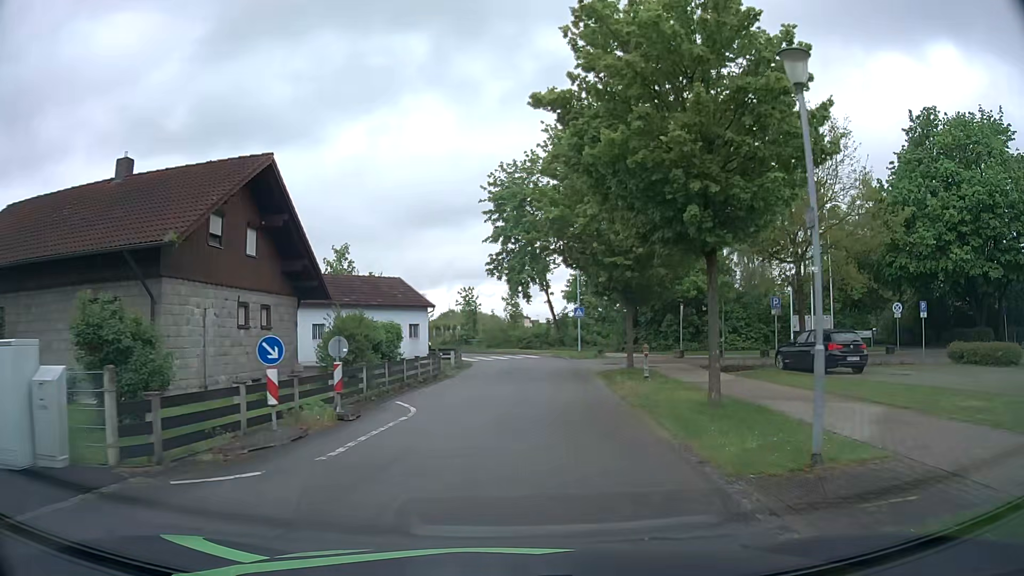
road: residential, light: Day
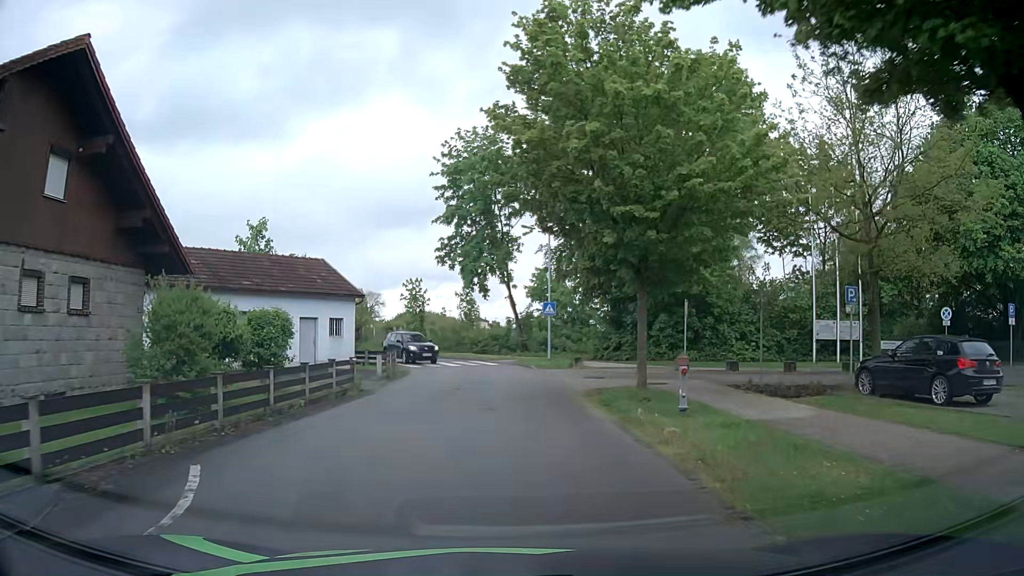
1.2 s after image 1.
(+0.3, +8.7) m; +3°
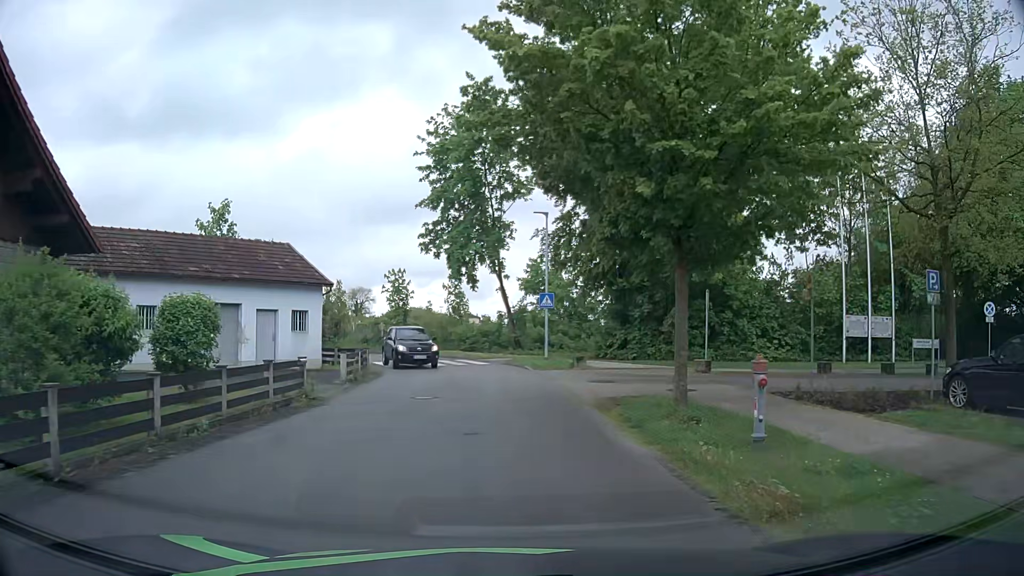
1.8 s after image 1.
(+0.1, +4.1) m; +2°
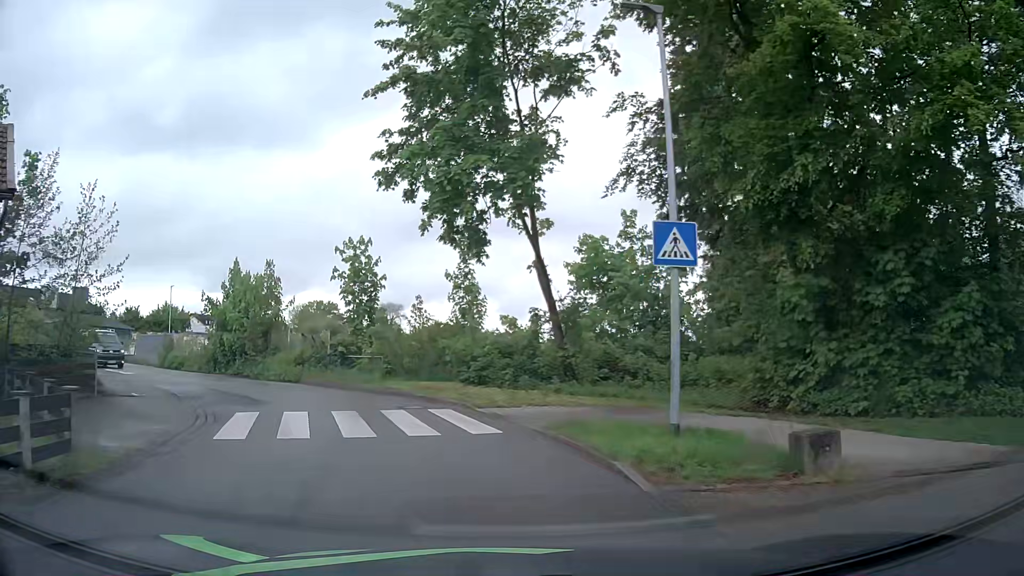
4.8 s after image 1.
(-0.1, +19.0) m; -3°
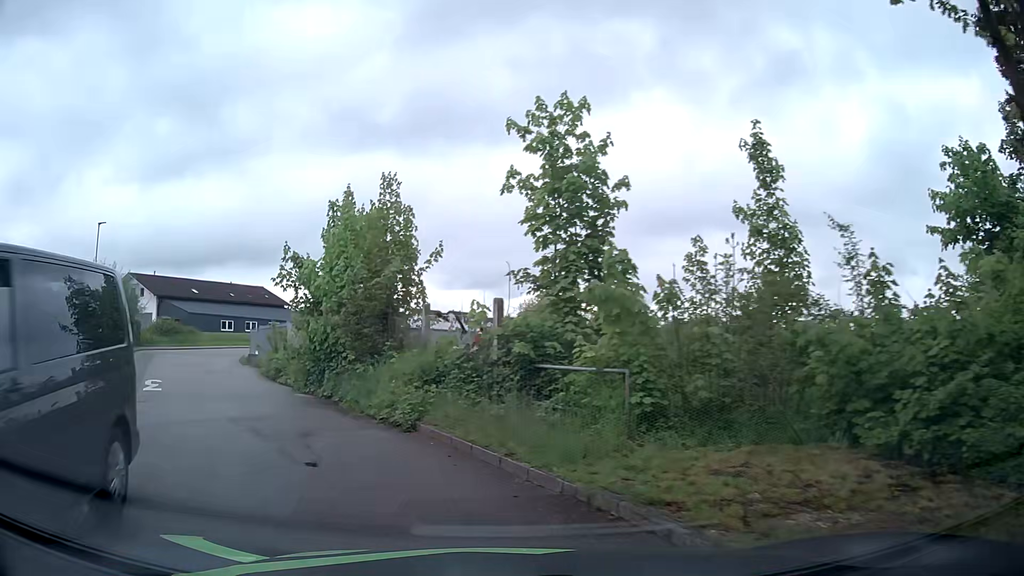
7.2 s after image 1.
(-2.0, +14.4) m; -20°
